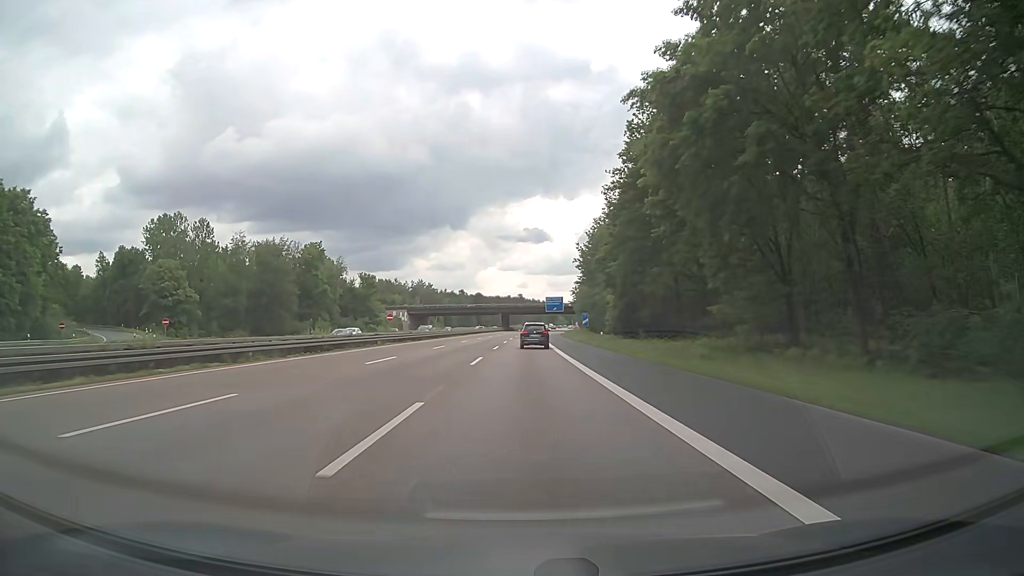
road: motorway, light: Day
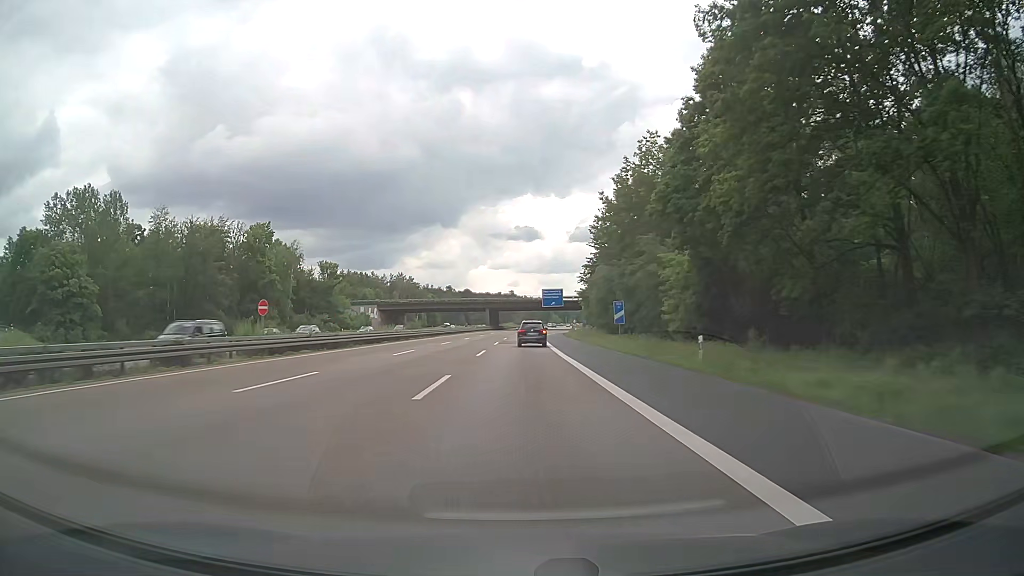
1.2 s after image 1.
(+0.2, +30.0) m; +1°
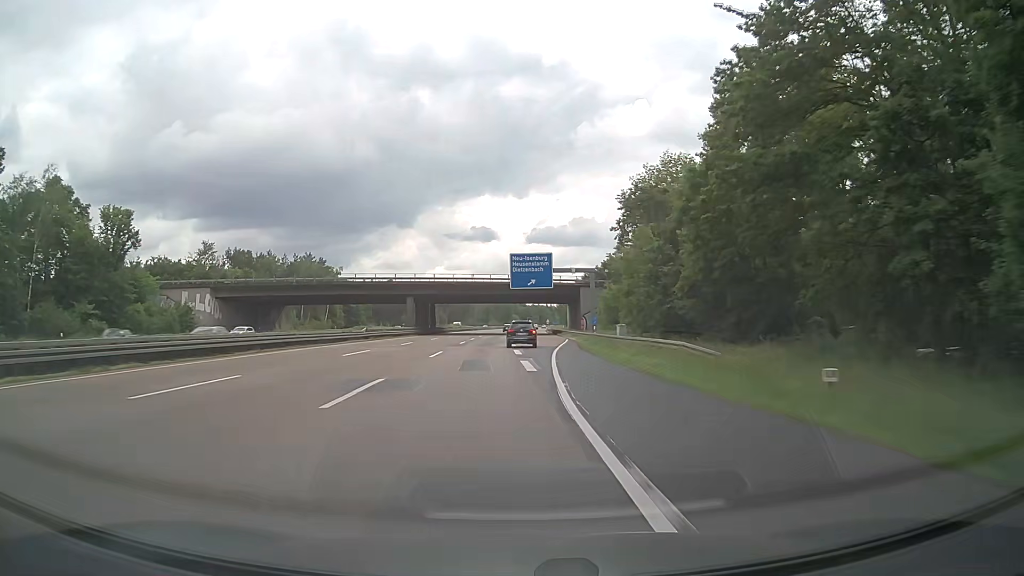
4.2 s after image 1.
(+1.6, +73.8) m; +3°
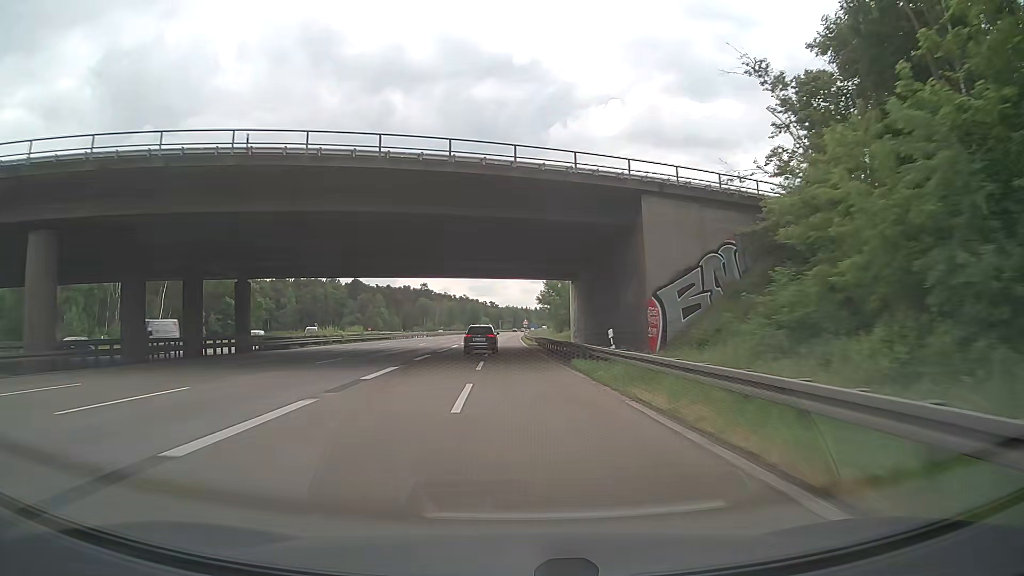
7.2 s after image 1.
(+3.2, +73.2) m; +2°
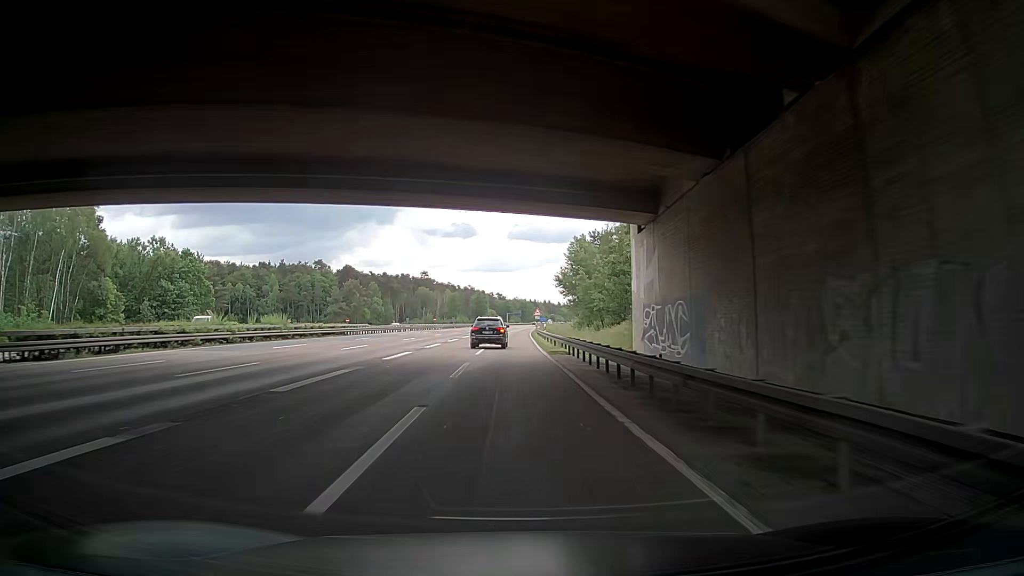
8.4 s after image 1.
(-0.1, +30.1) m; -1°
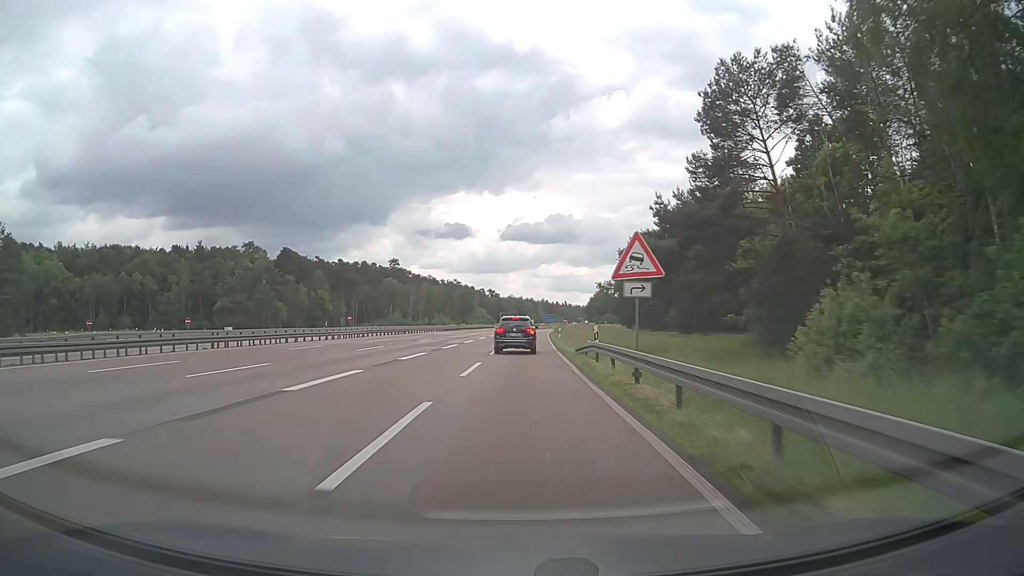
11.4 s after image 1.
(+0.3, +71.5) m; +1°
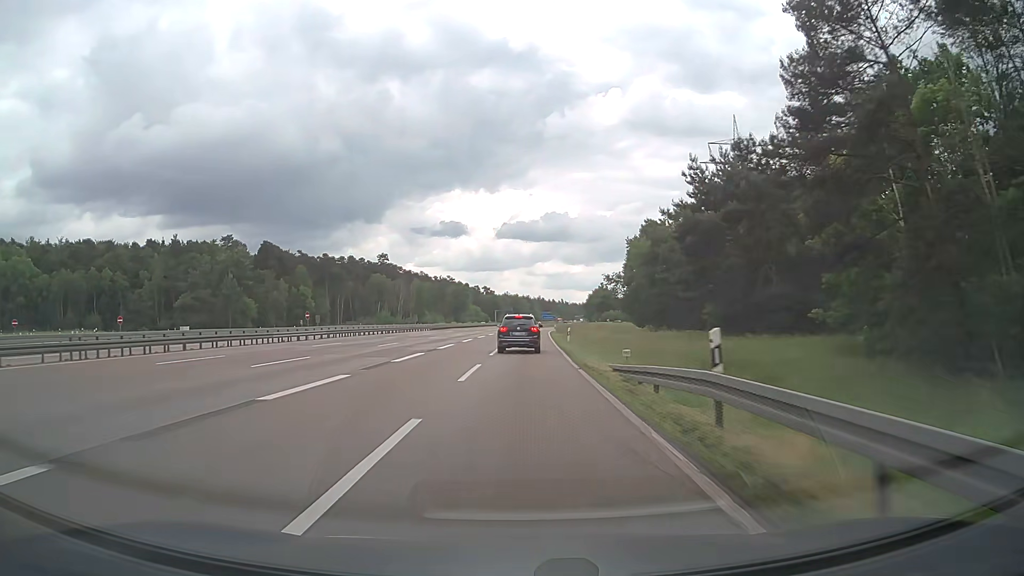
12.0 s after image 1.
(-0.1, +13.5) m; -1°
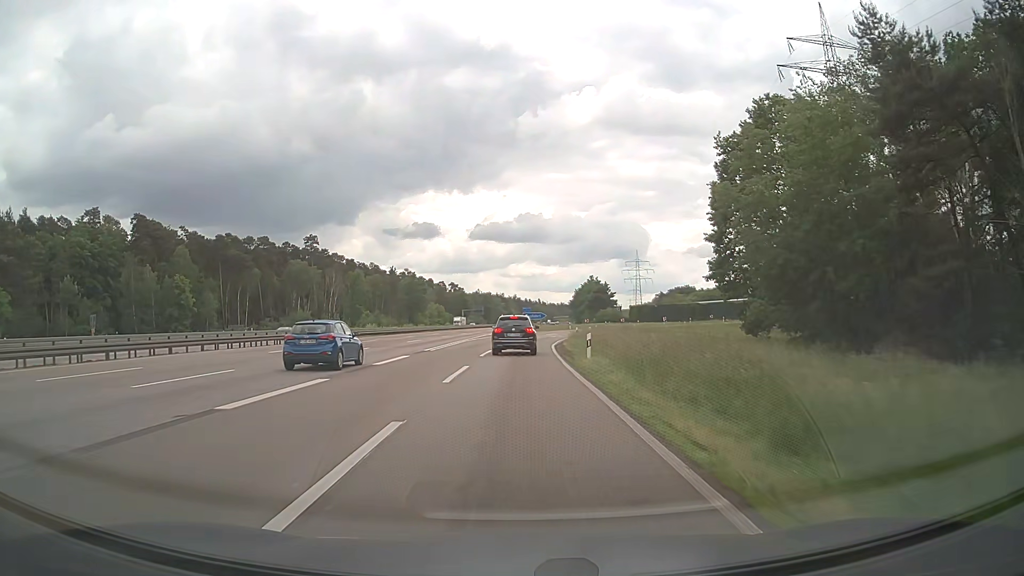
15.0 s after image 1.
(+1.5, +59.5) m; +2°
(0, +10) (0, +20) (0, +30) (+1, +40) (+1, +50) (+2, +60) (+4, +70) (+6, +80) (+9, +89) (+14, +98) m
